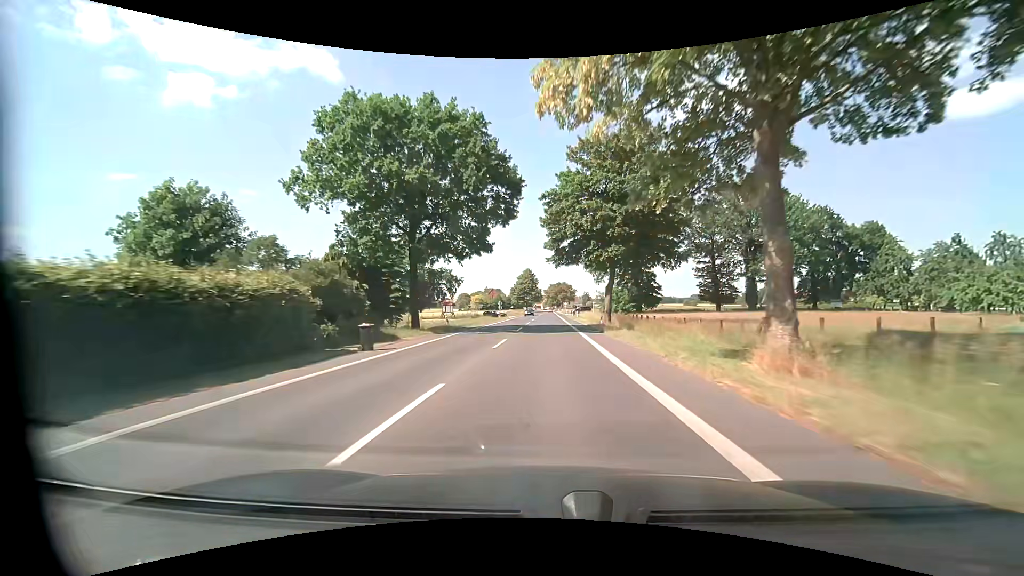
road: tertiary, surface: asphalt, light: Day
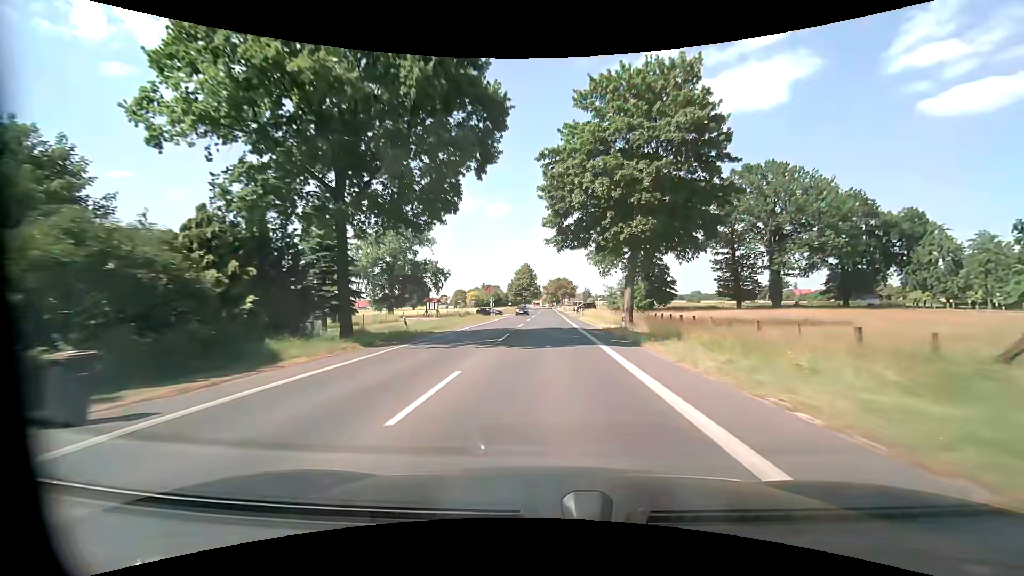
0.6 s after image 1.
(0.0, +11.1) m; 0°
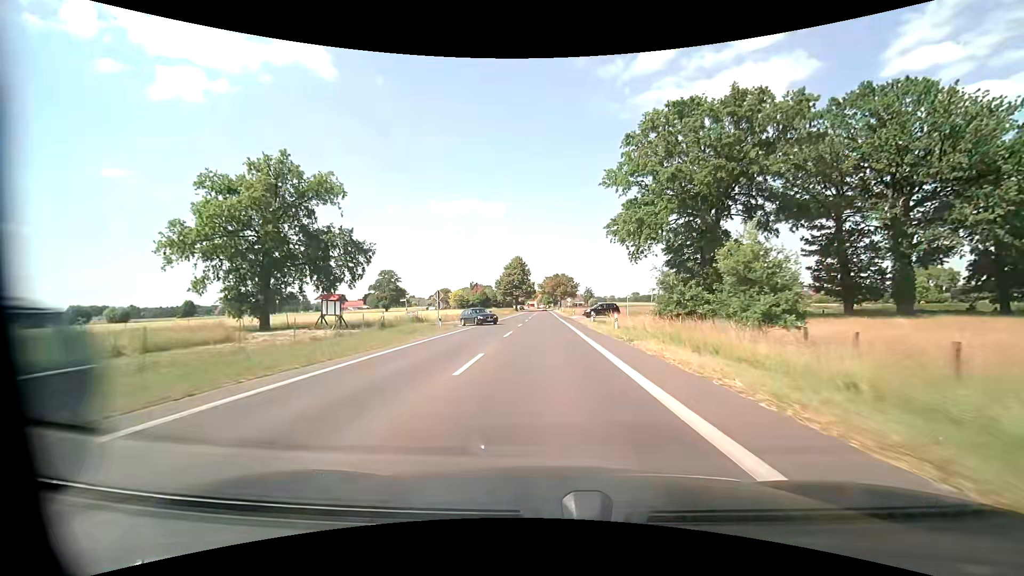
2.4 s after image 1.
(+0.2, +33.3) m; 0°
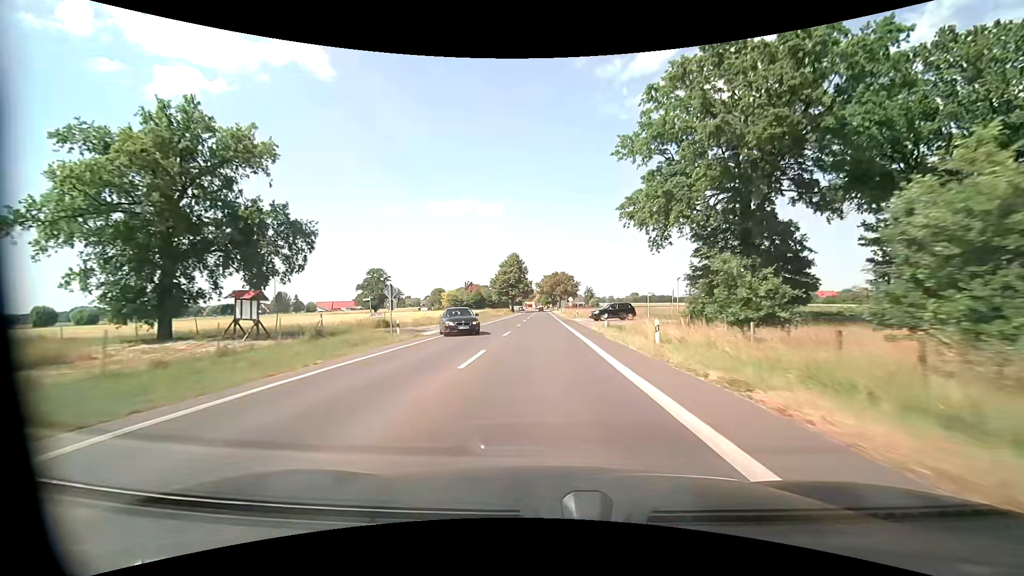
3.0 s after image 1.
(+0.1, +11.1) m; +1°
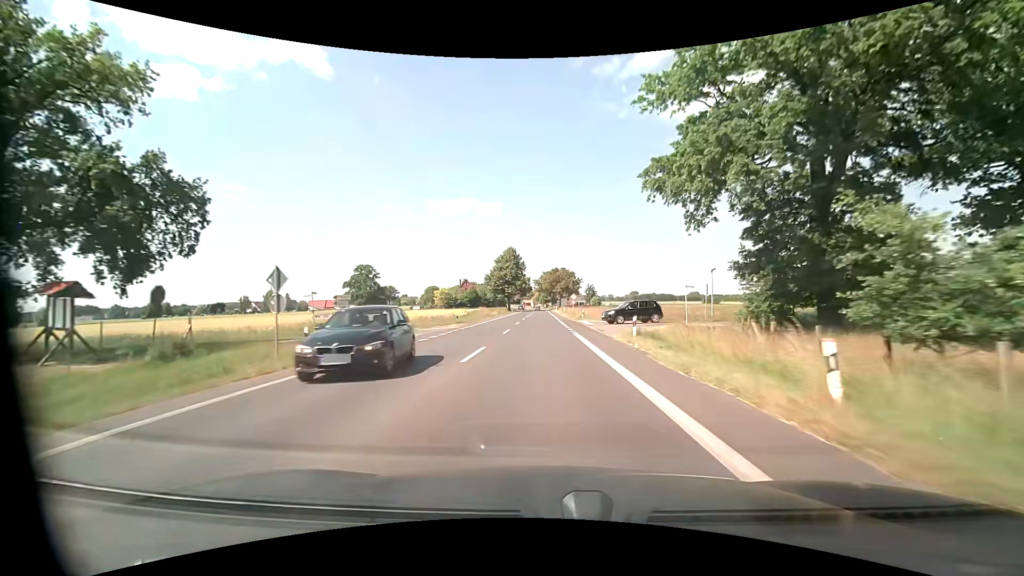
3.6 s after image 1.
(0.0, +11.1) m; 0°
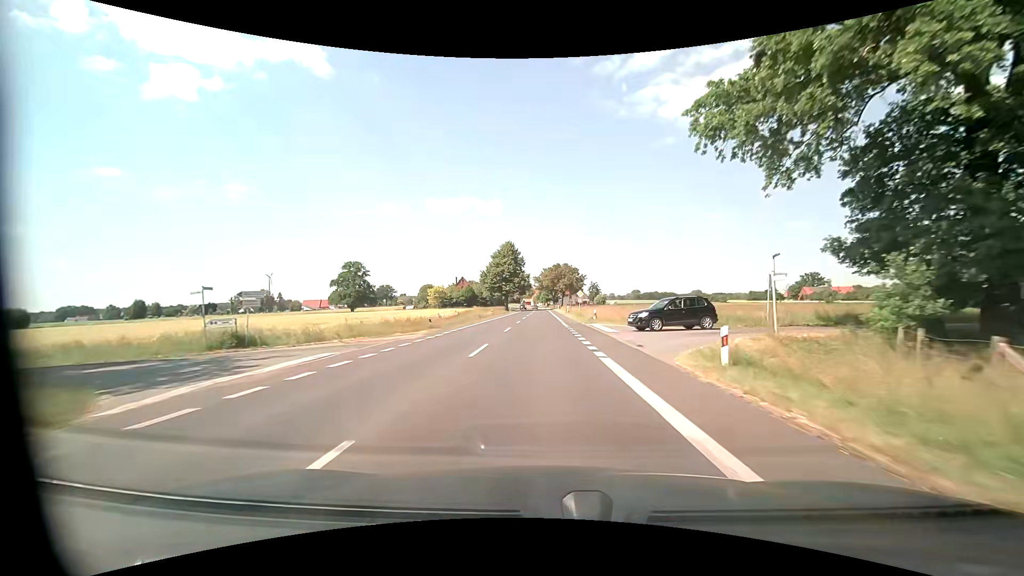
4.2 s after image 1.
(0.0, +11.1) m; 0°
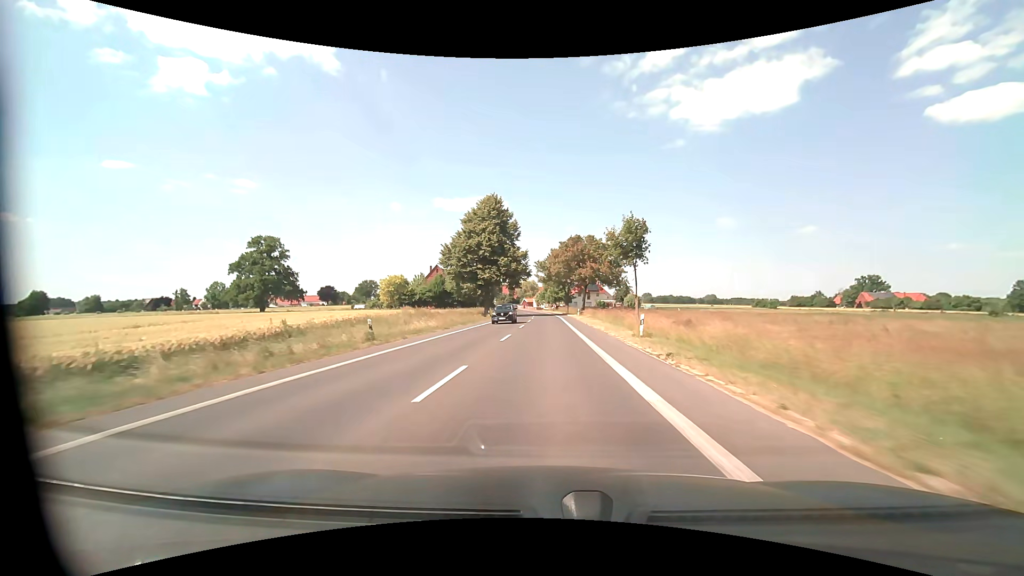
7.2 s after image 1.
(-0.3, +55.8) m; -1°
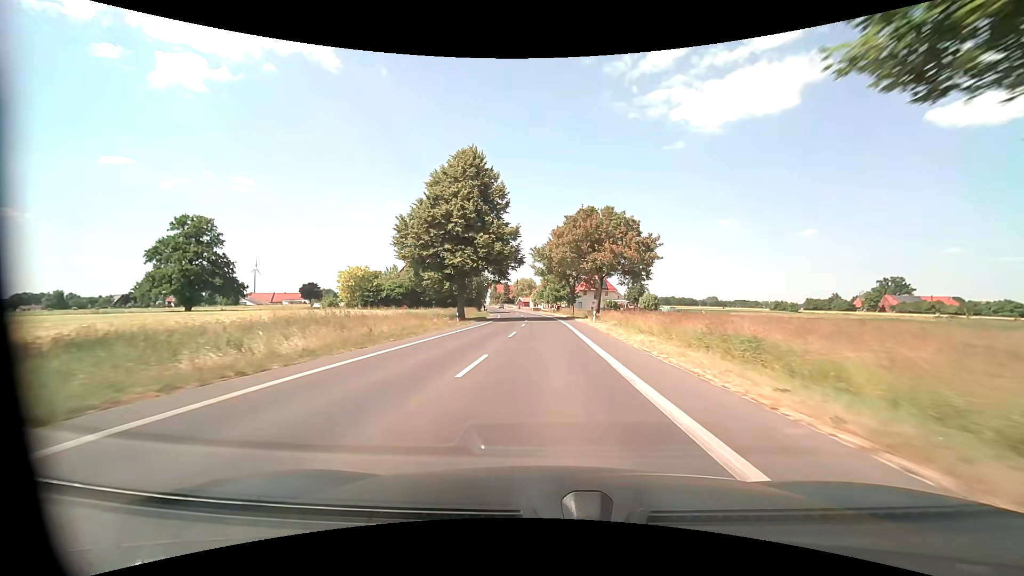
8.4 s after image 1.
(0.0, +22.3) m; 0°
(0, +10) (0, +20) (0, +30) (0, +40) (0, +50) (-1, +60) (-1, +70) (-2, +80) (-3, +90) (-4, +100) m
